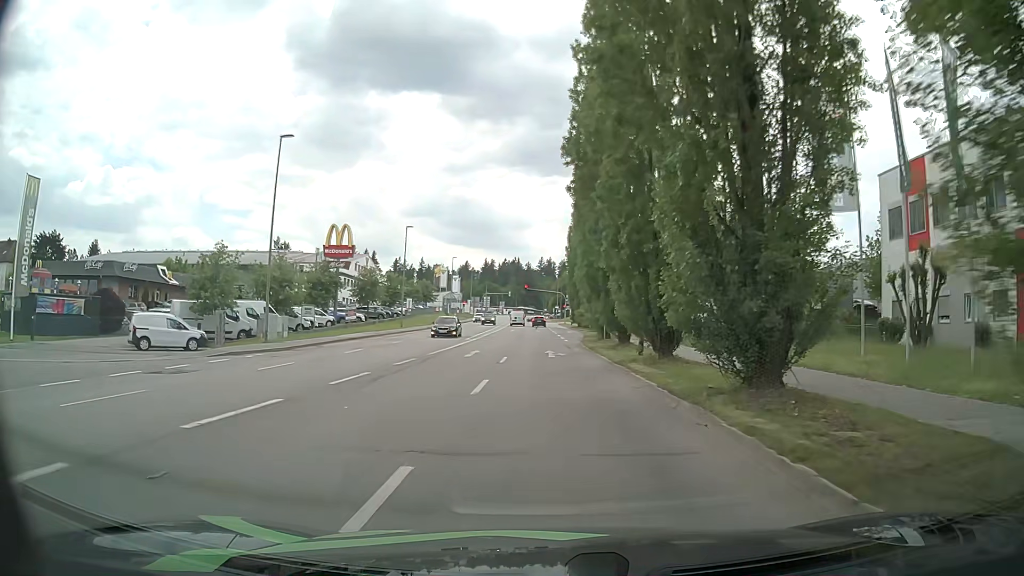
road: tertiary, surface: asphalt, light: Day
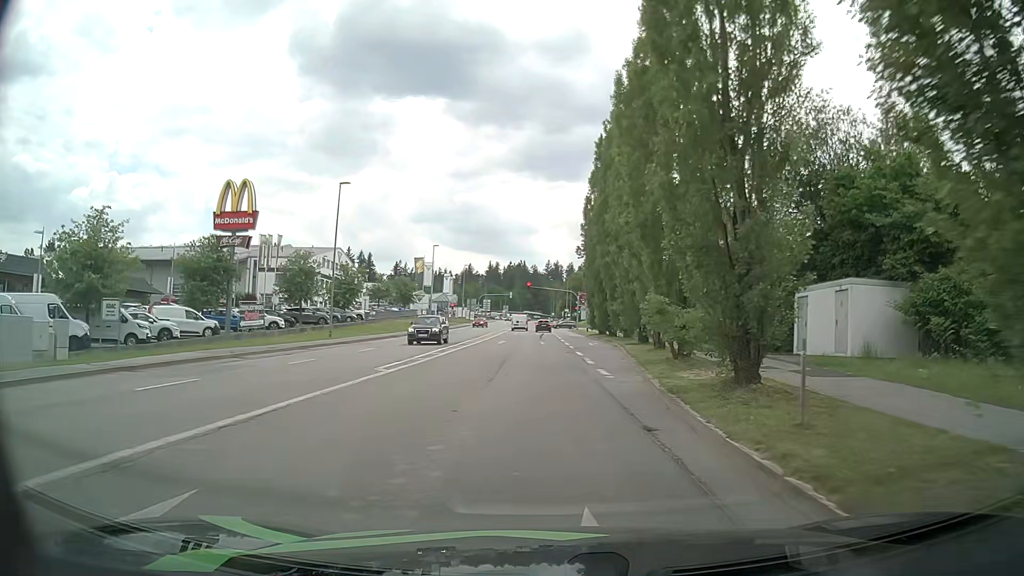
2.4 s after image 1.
(0.0, +24.2) m; 0°
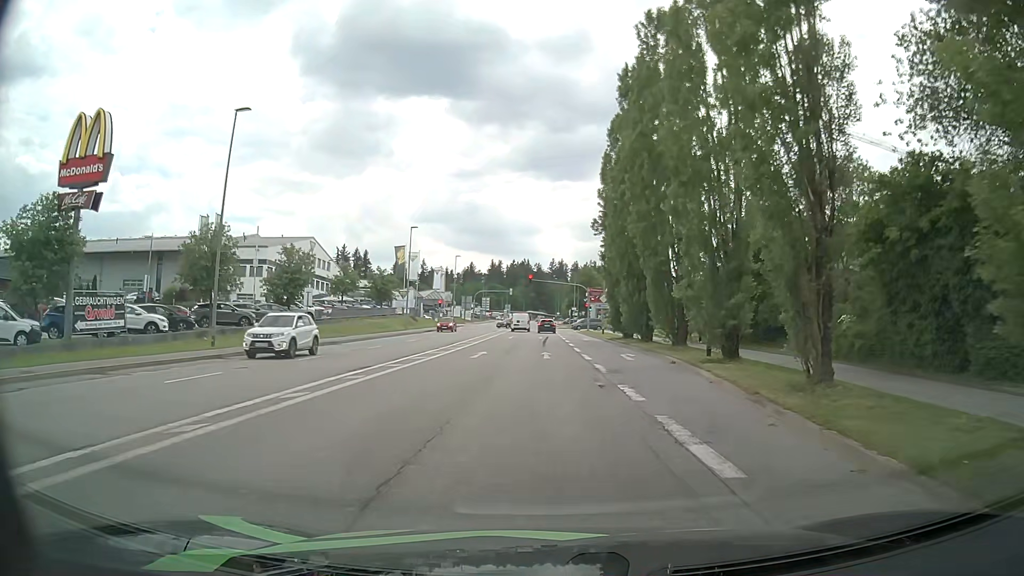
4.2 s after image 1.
(-0.1, +16.6) m; 0°
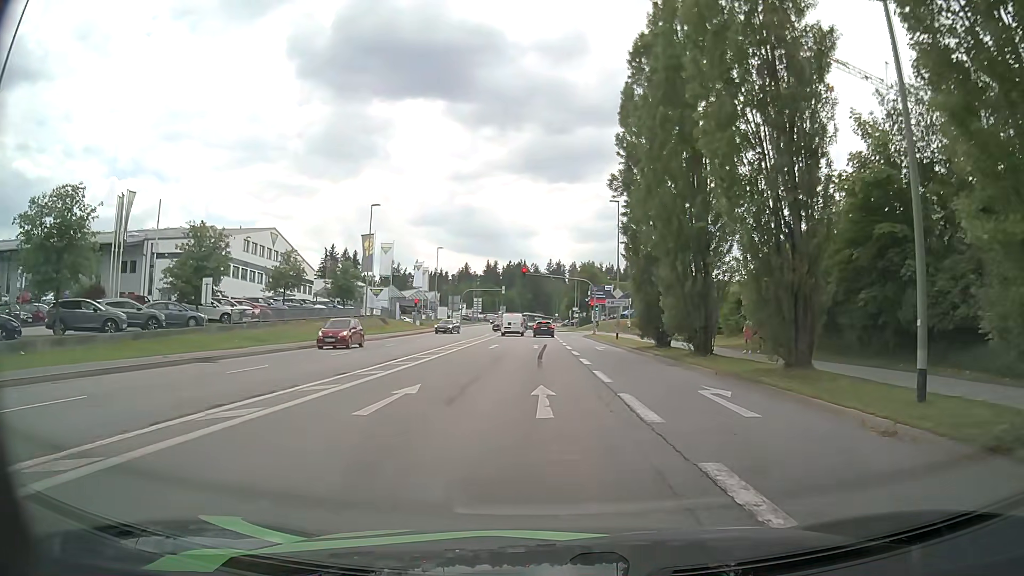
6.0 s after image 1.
(-0.1, +14.6) m; 0°
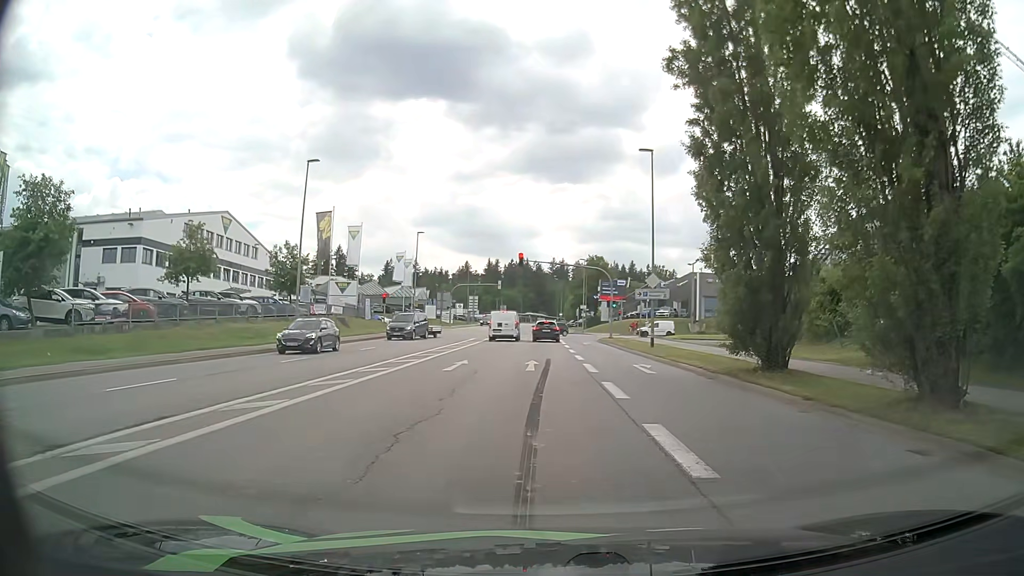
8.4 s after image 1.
(+0.1, +15.3) m; 0°
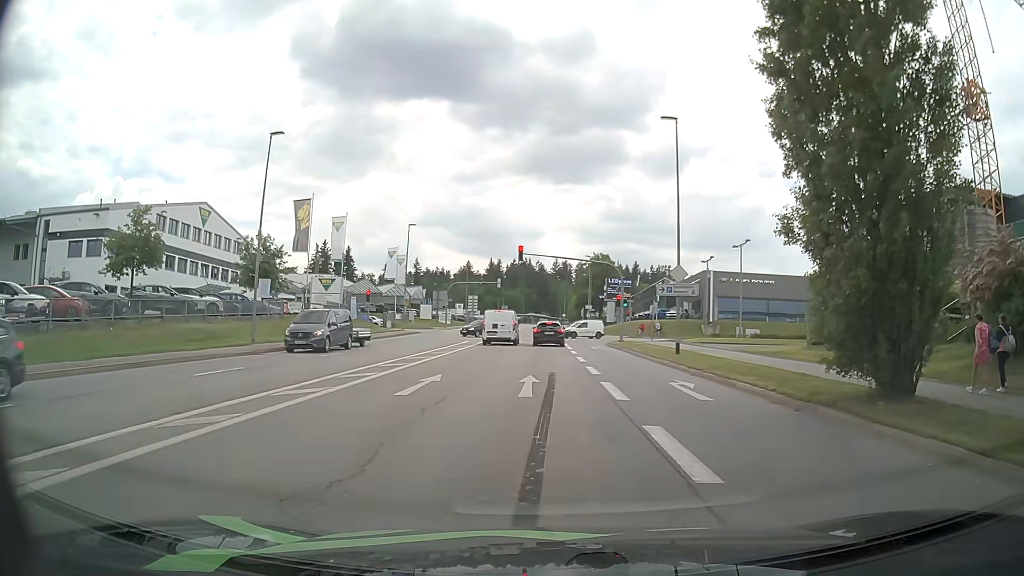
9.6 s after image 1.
(0.0, +6.0) m; -1°
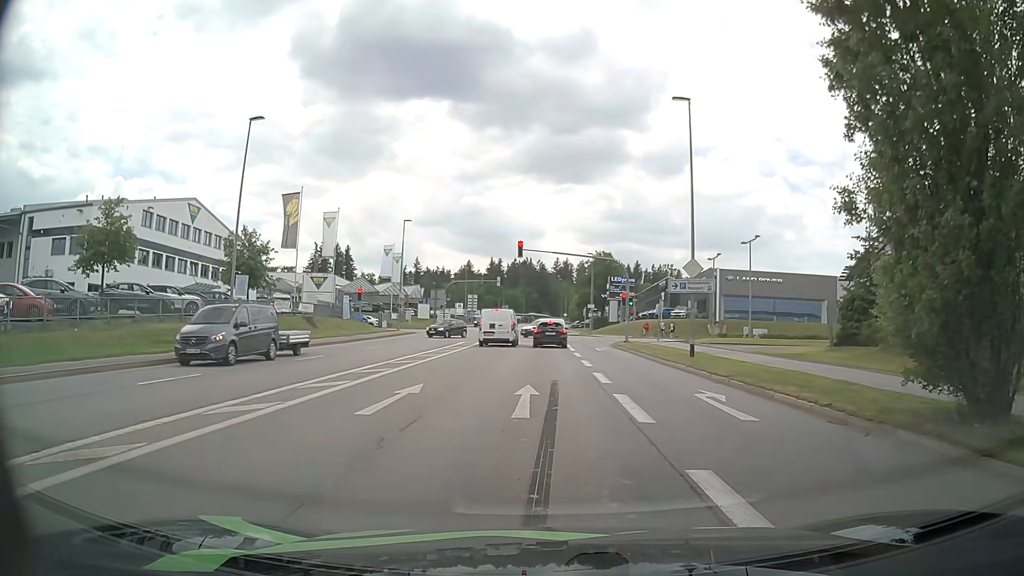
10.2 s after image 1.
(0.0, +2.6) m; +1°
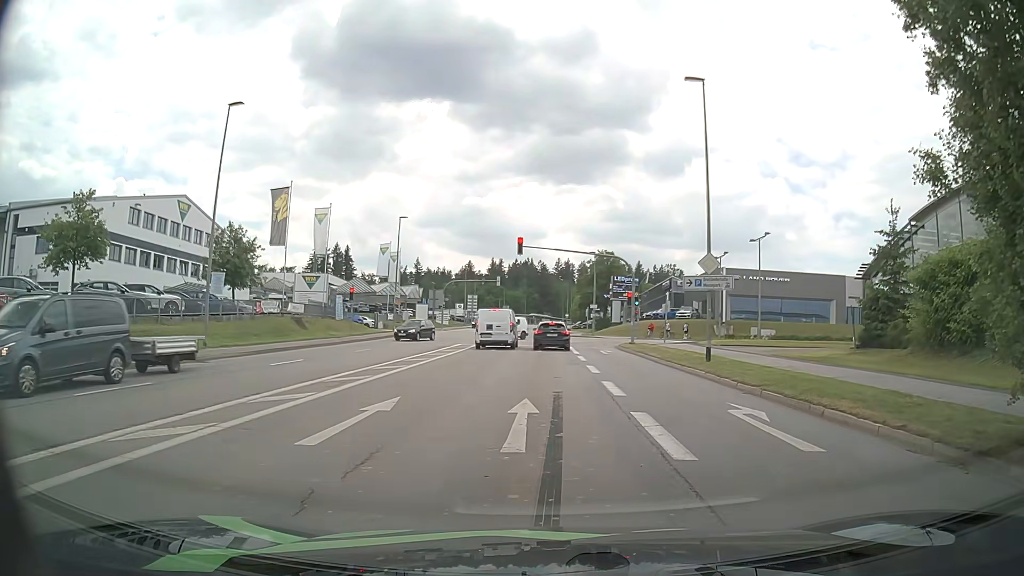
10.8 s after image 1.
(0.0, +2.4) m; 0°
